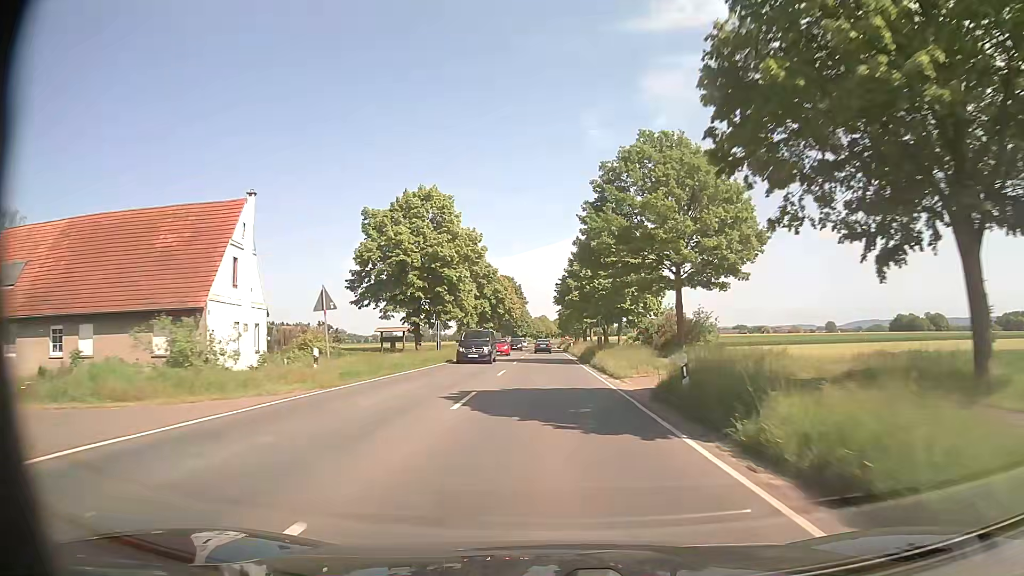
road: secondary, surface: asphalt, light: Day
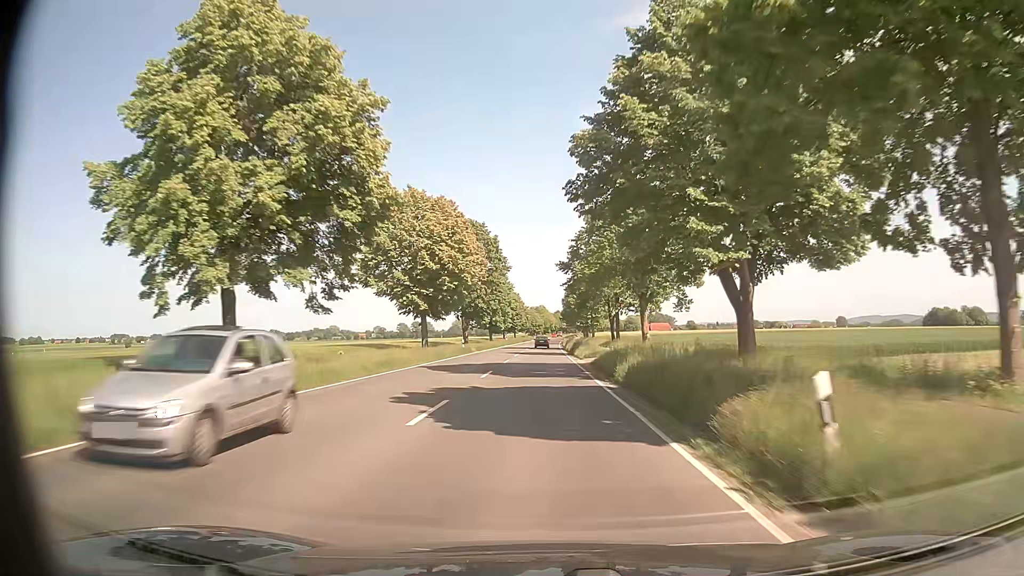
(0.0, +63.3) m; 0°
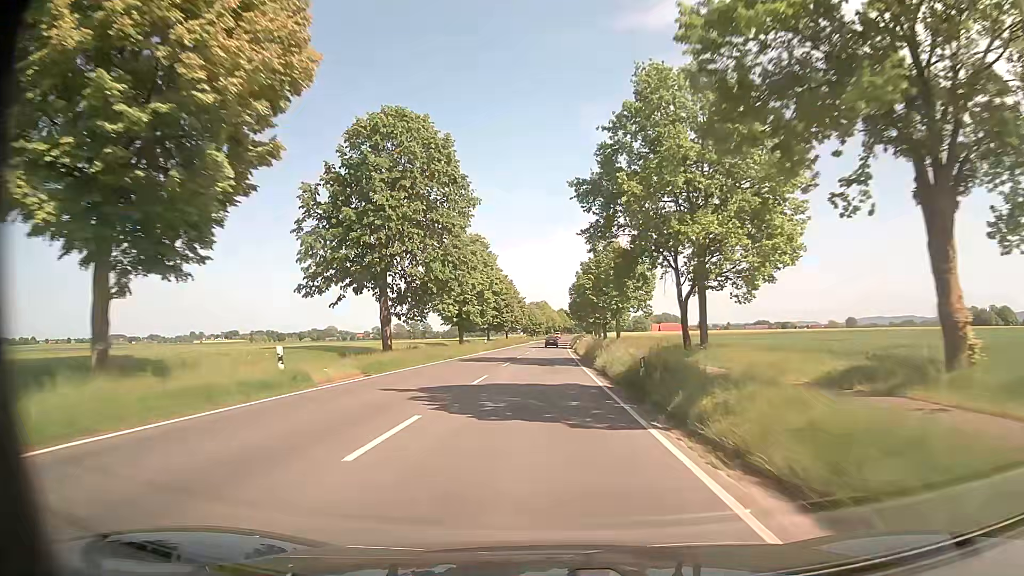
(-0.1, +39.2) m; 0°
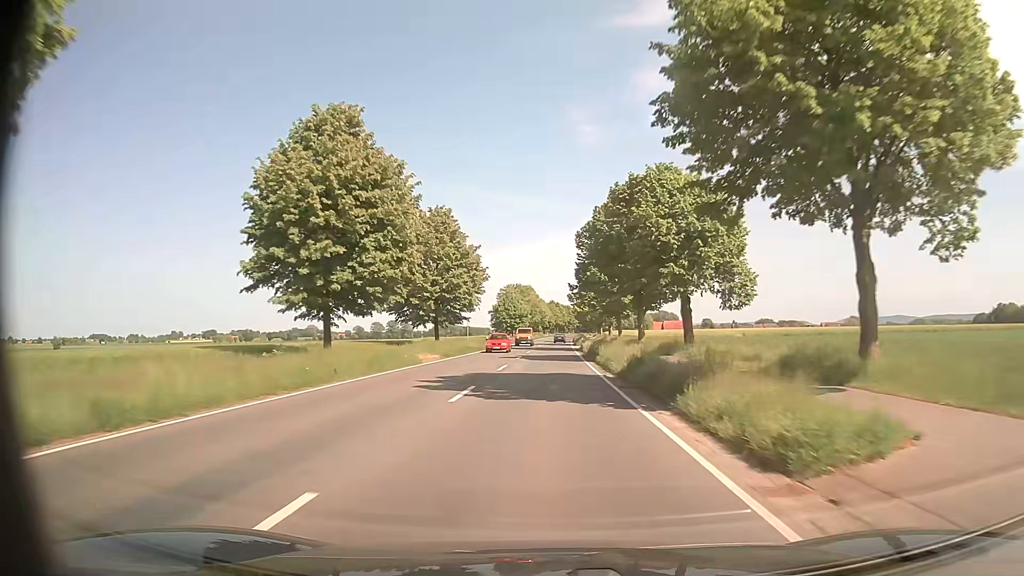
(+0.3, +66.0) m; +1°
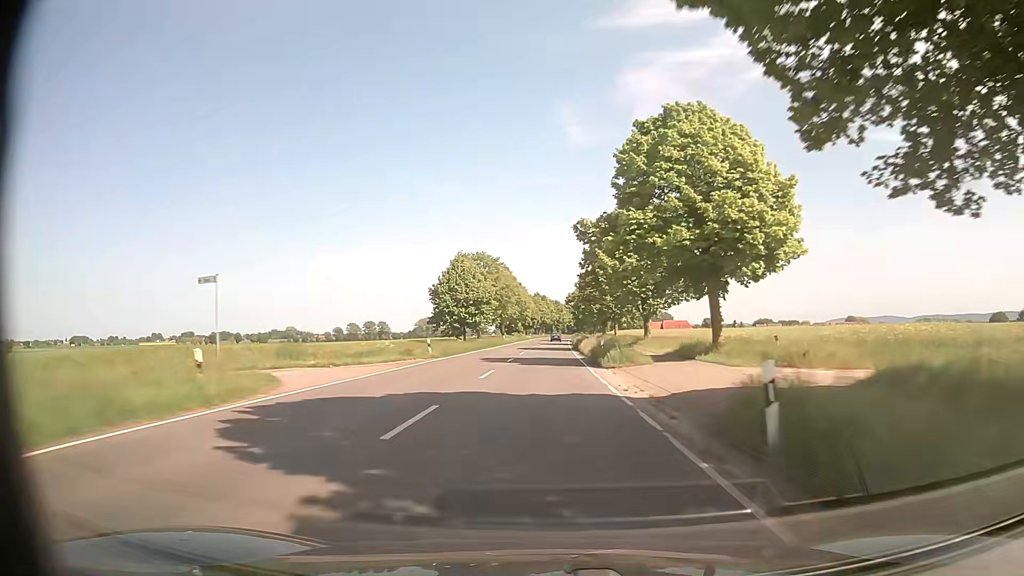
(+0.6, +53.2) m; +1°
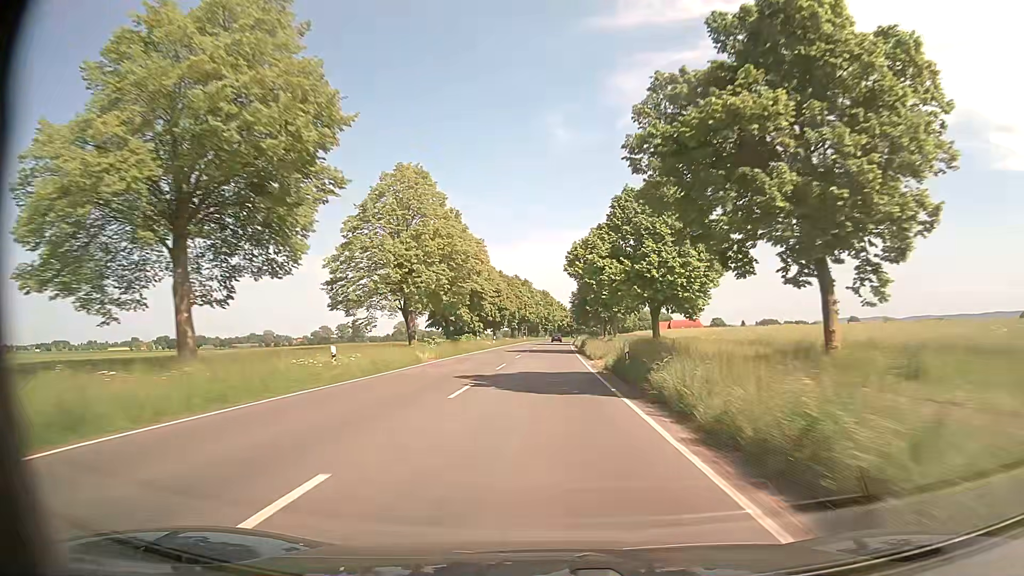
(+1.0, +66.6) m; +1°
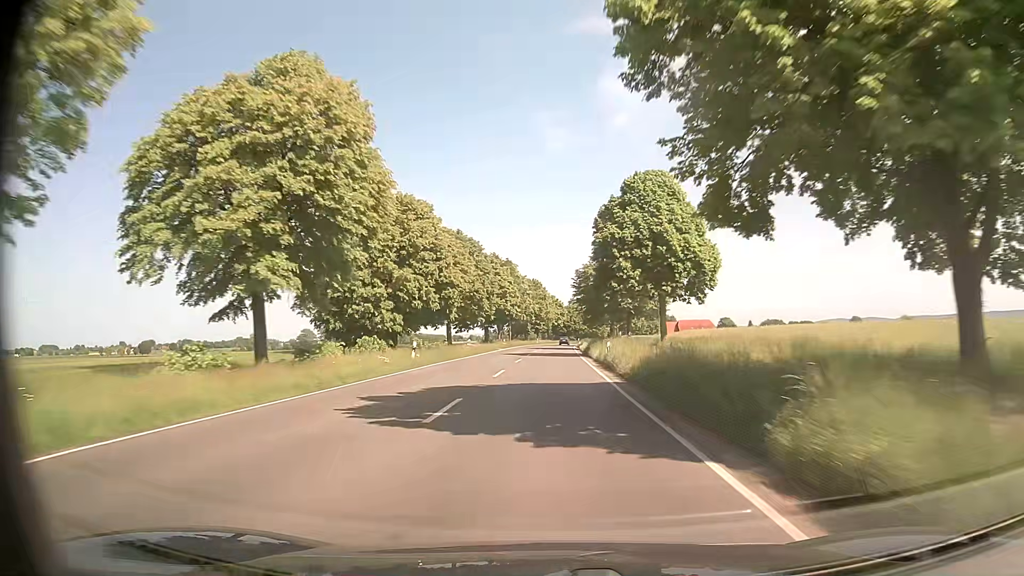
(+0.3, +40.0) m; +1°
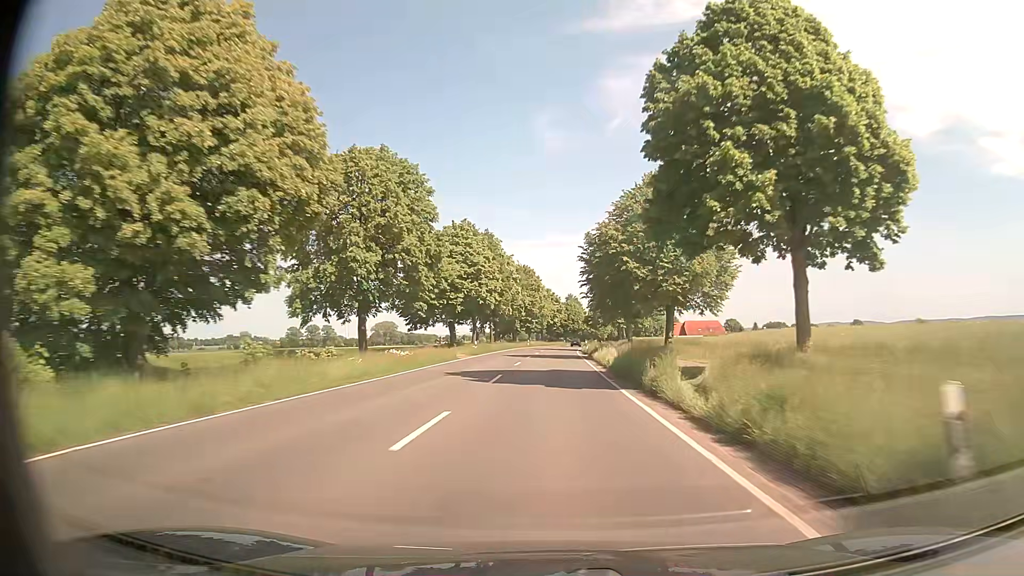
(+0.1, +26.8) m; 0°
(0, +10) (0, +20) (0, +30) (0, +40) (+1, +50) (+1, +60) (+2, +70) (+2, +80) (+3, +90) (+4, +100) m
